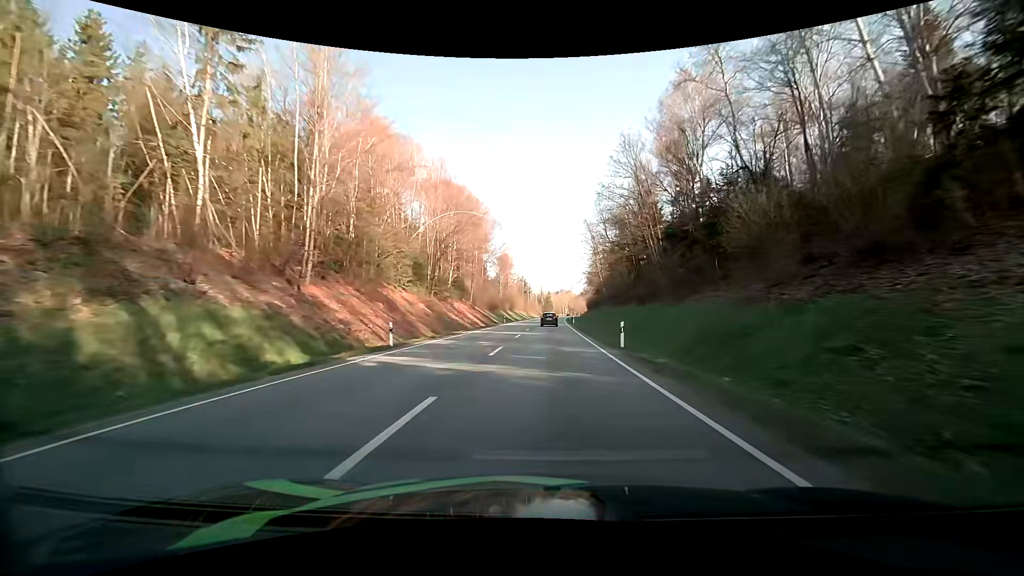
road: primary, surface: asphalt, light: Day
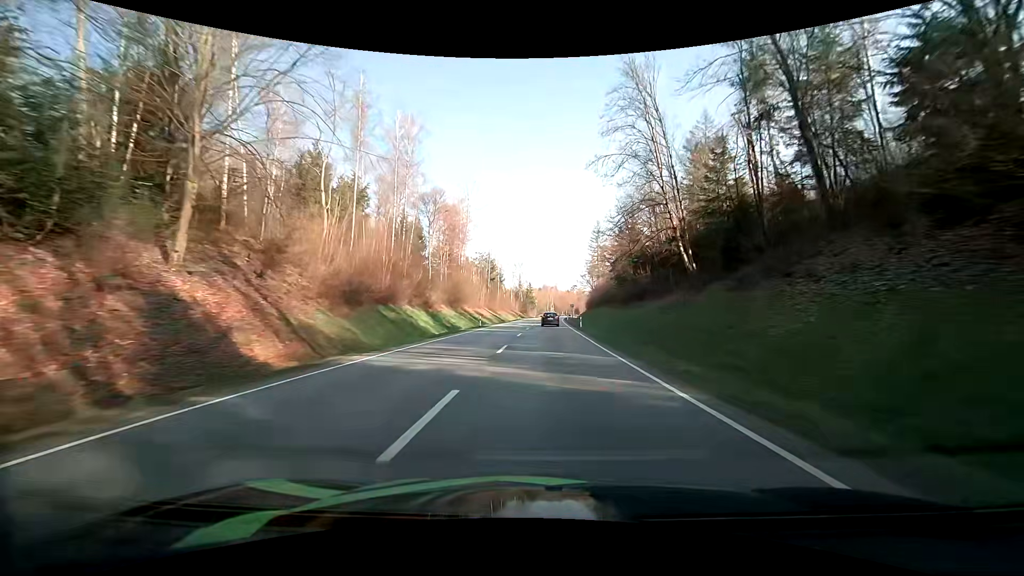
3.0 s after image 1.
(+1.3, +71.2) m; +2°
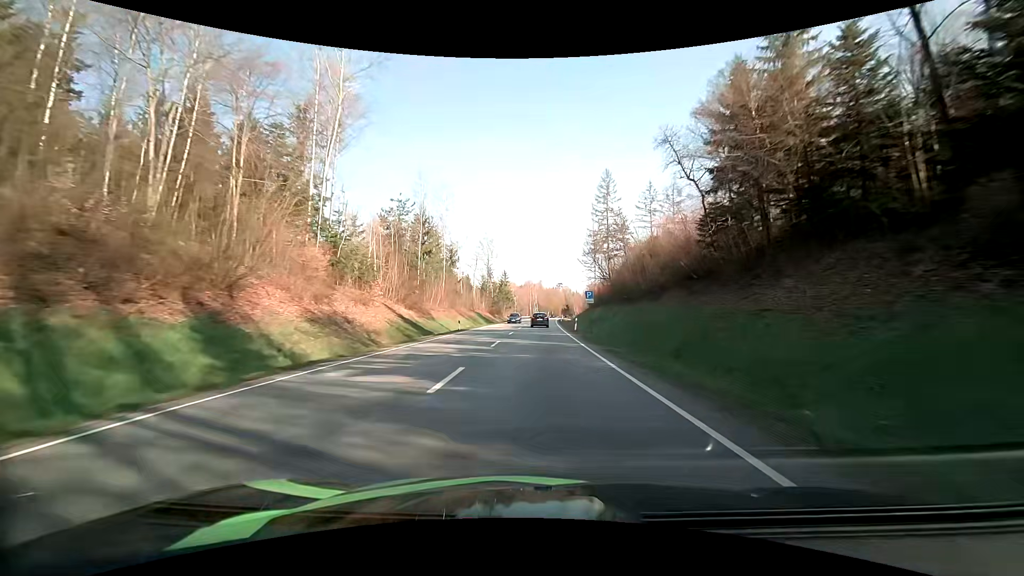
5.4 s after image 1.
(+0.8, +56.1) m; +2°
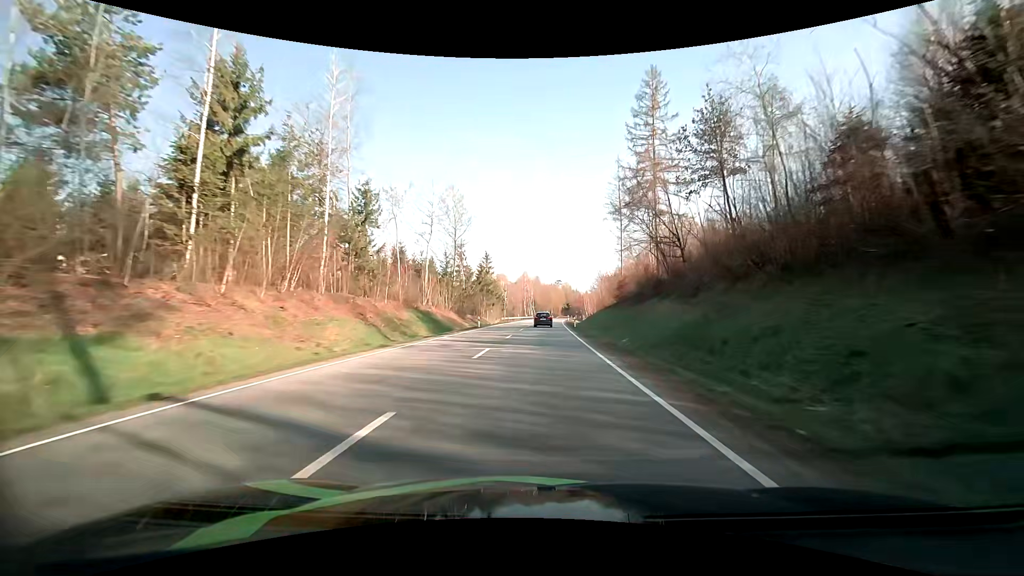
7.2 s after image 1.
(-0.1, +41.8) m; 0°
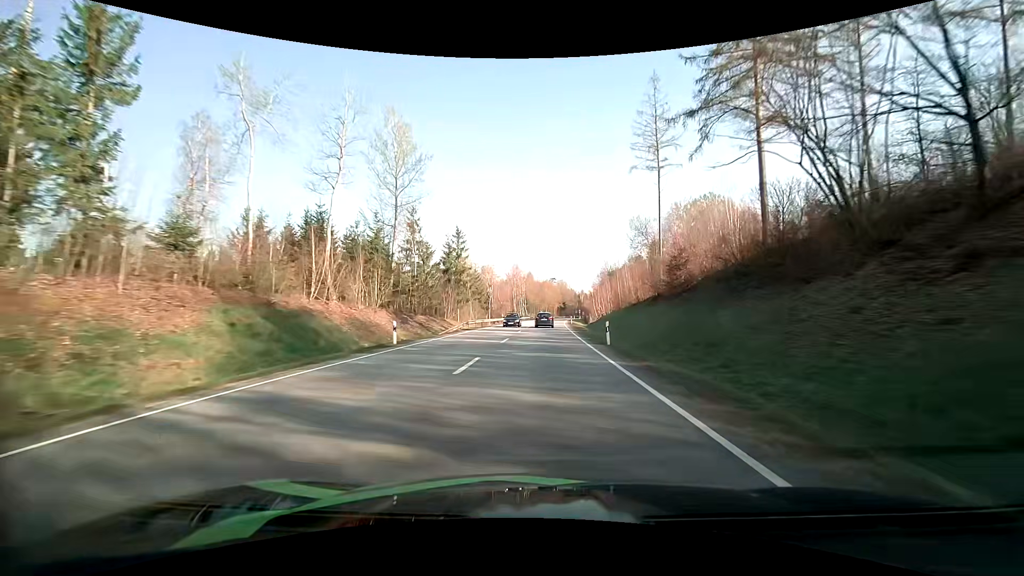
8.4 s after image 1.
(+0.2, +27.7) m; +1°
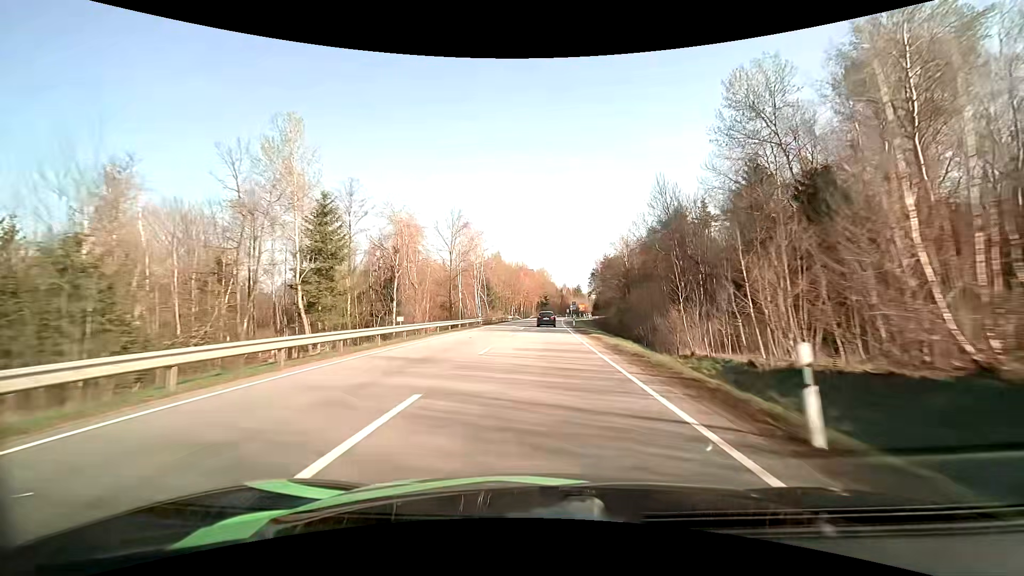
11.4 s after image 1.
(+1.3, +66.7) m; +2°
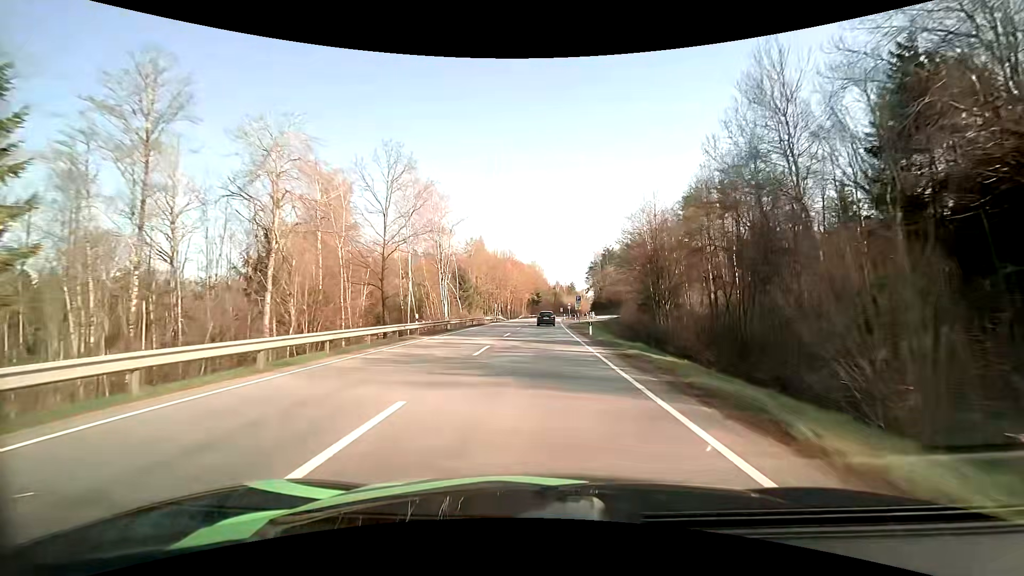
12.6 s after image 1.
(+0.3, +24.5) m; +1°
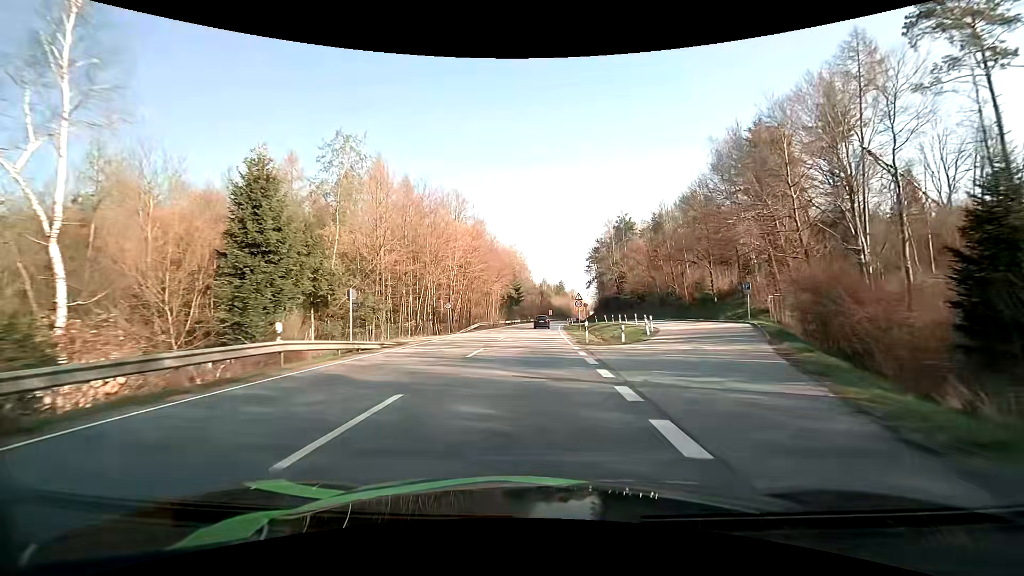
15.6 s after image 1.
(+1.1, +58.8) m; +1°
(0, +10) (0, +20) (0, +30) (+1, +40) (+1, +50) (+1, +60) (+1, +70) (+2, +80) (+2, +90) (+3, +100) m
